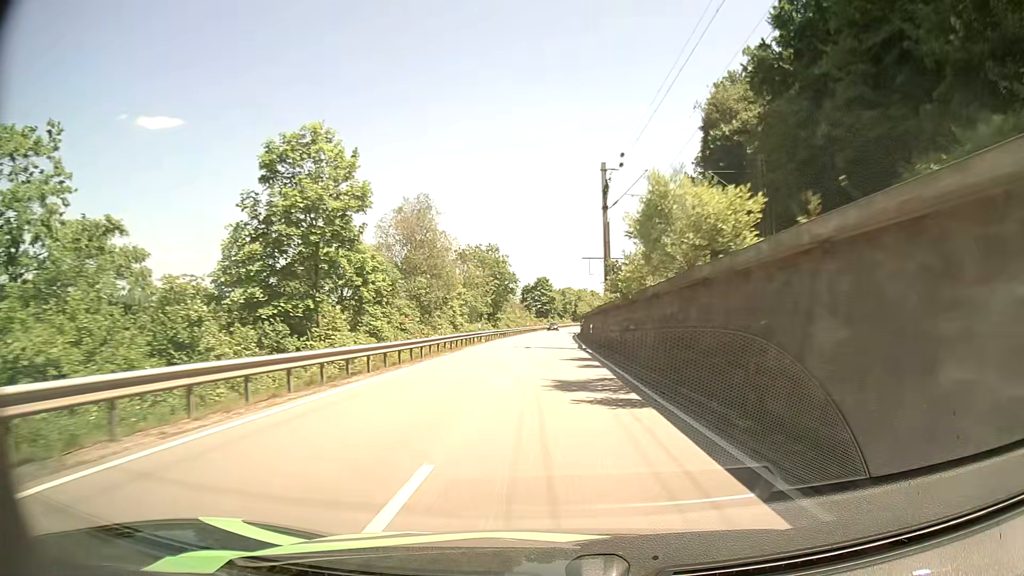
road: primary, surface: asphalt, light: Day
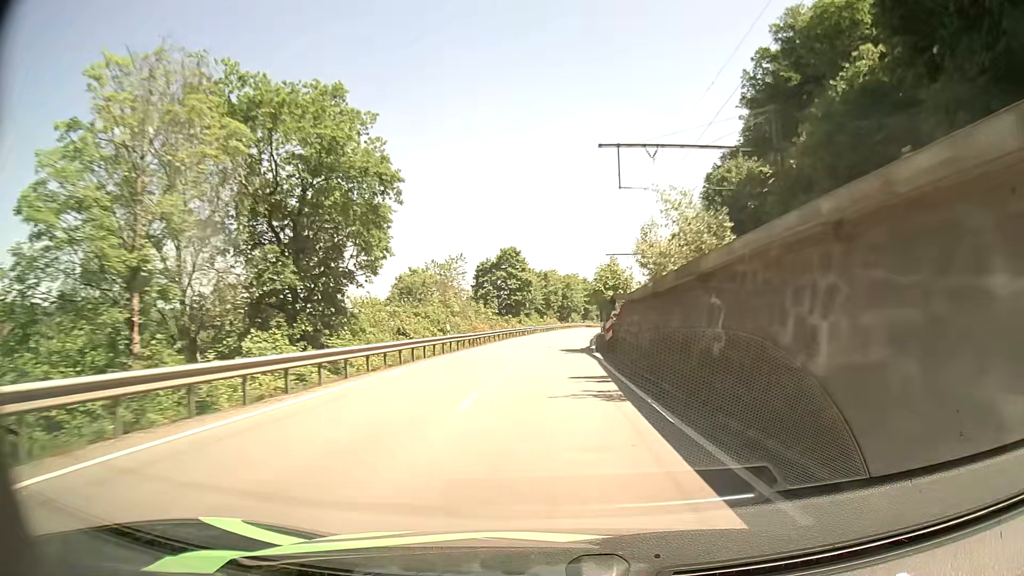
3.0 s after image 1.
(+0.5, +63.7) m; +2°
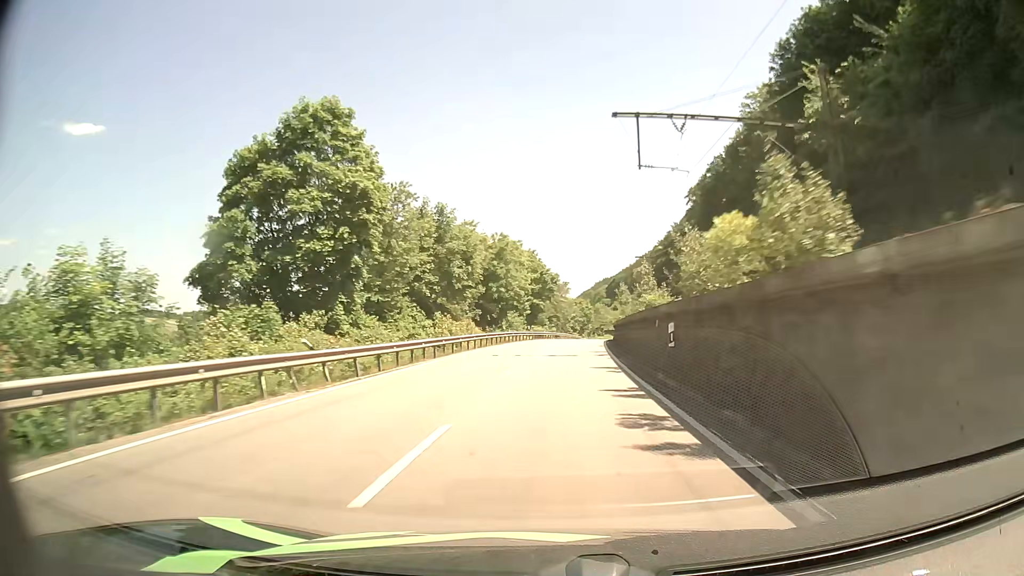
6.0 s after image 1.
(+2.5, +64.7) m; +5°
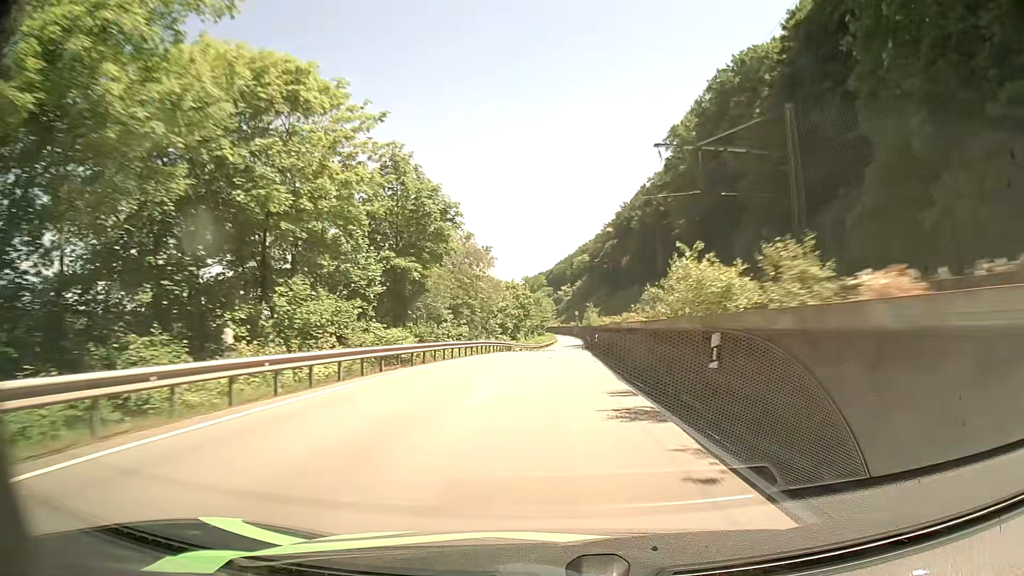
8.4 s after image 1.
(+2.6, +53.2) m; +6°
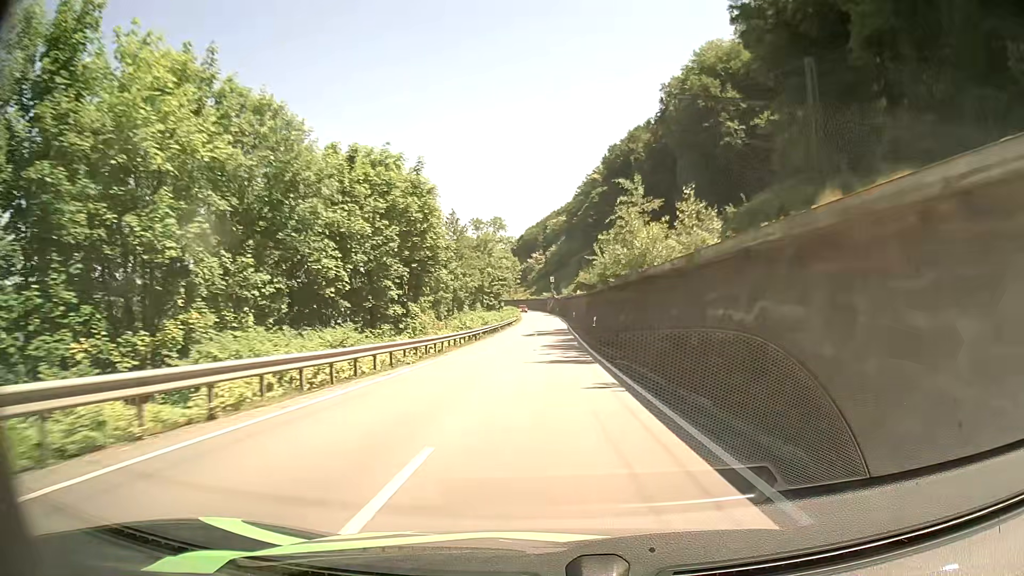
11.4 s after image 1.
(+1.9, +67.5) m; +2°
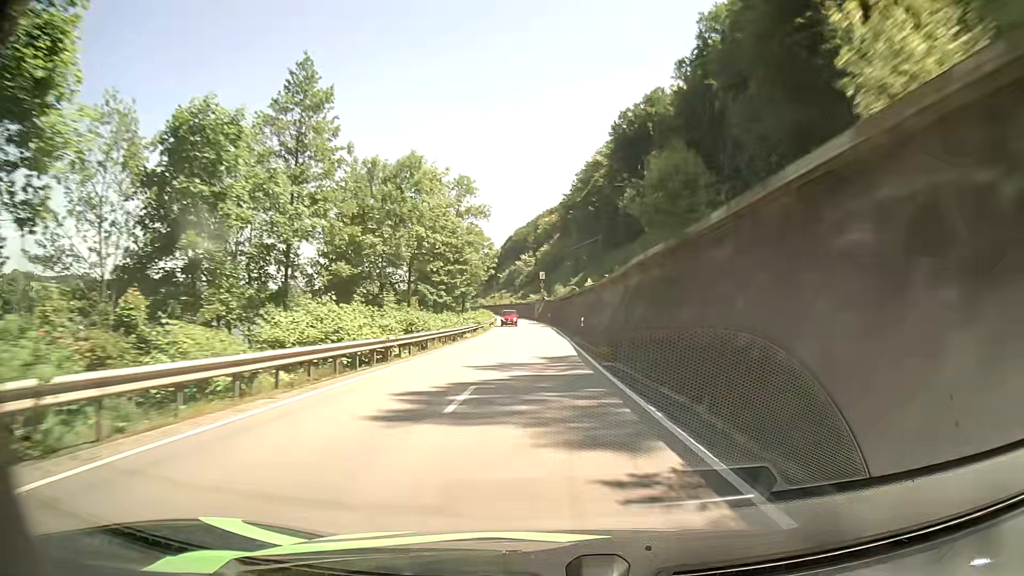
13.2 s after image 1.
(+0.4, +40.7) m; +1°
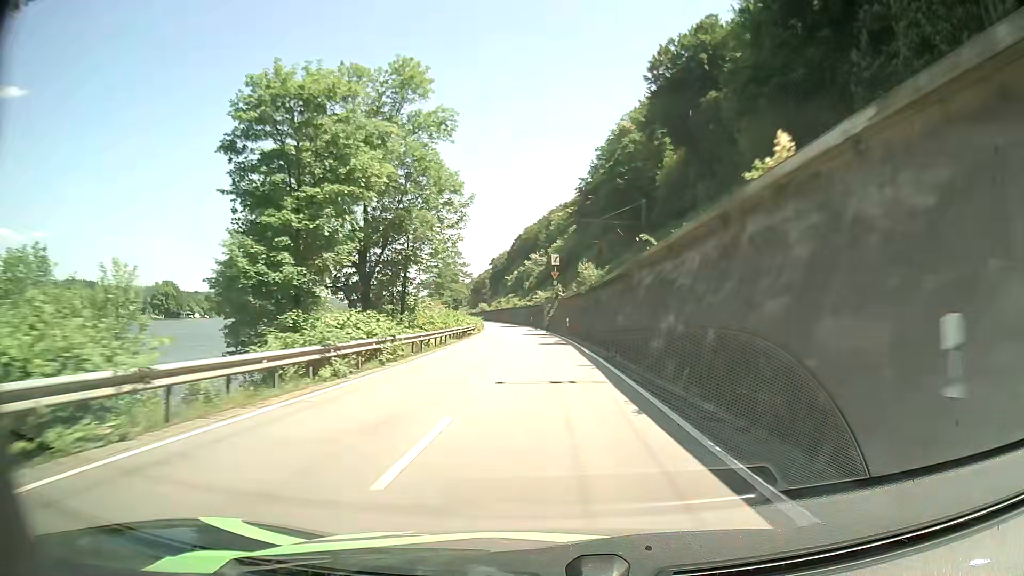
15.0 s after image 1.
(-0.3, +40.6) m; -1°
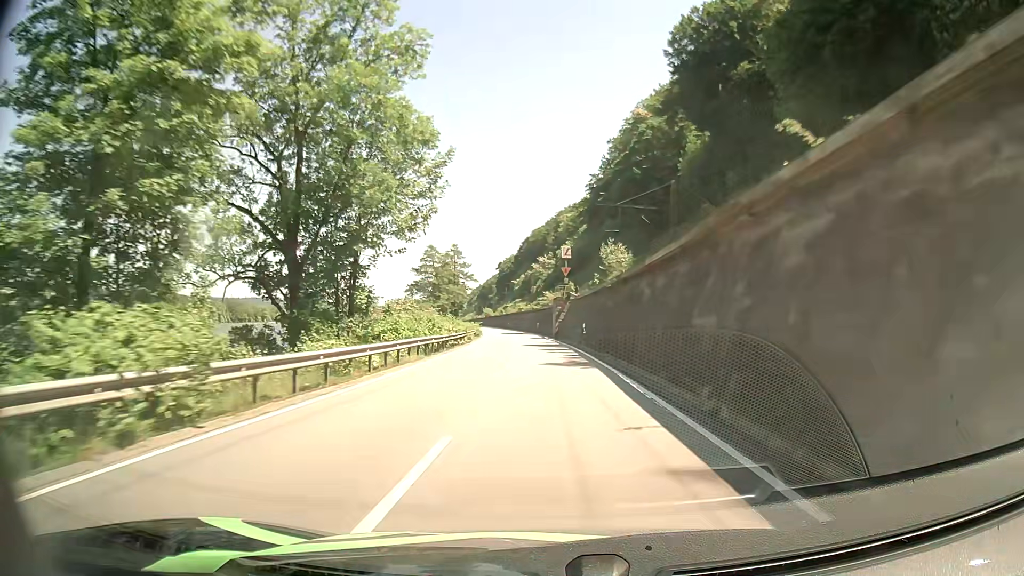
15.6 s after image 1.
(-0.1, +13.4) m; -1°
(0, +10) (0, +20) (0, +30) (-1, +40) (-1, +50) (-2, +60) (-2, +70) (-3, +80) (-4, +90) (-5, +100) m
